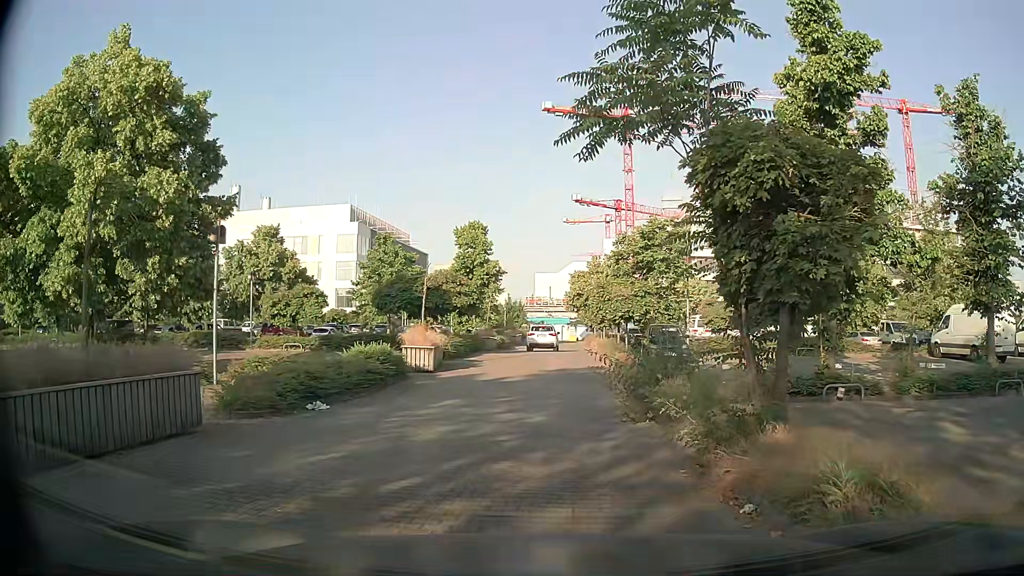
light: Day
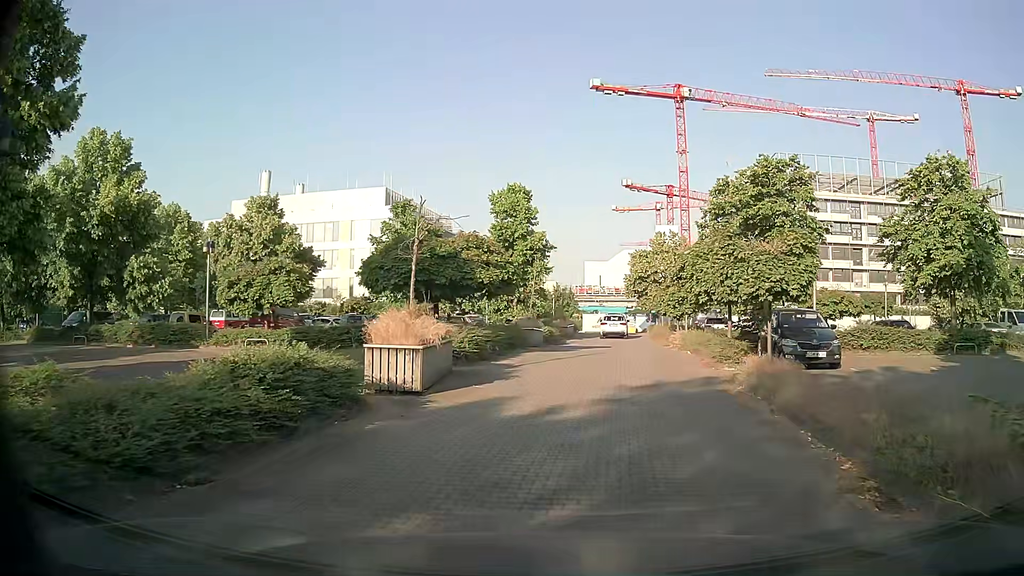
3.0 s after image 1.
(-0.1, +9.9) m; -3°
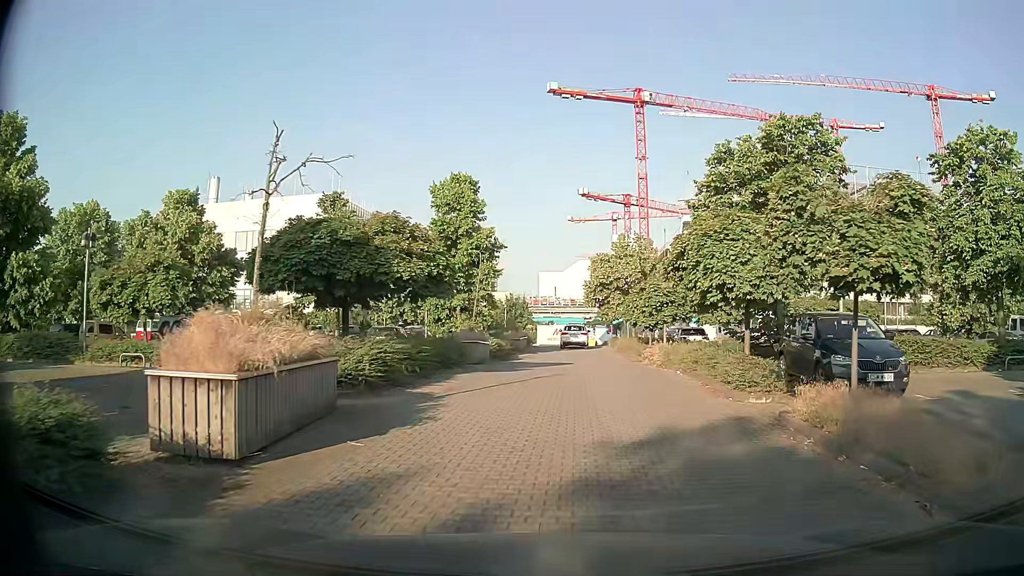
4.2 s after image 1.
(+0.3, +5.5) m; +5°
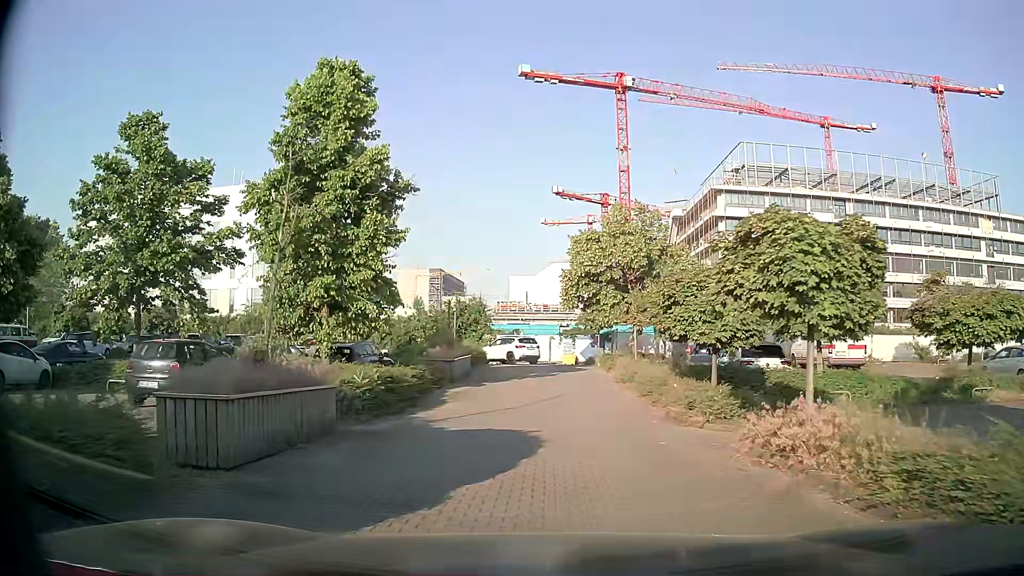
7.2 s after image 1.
(+0.6, +16.0) m; +3°
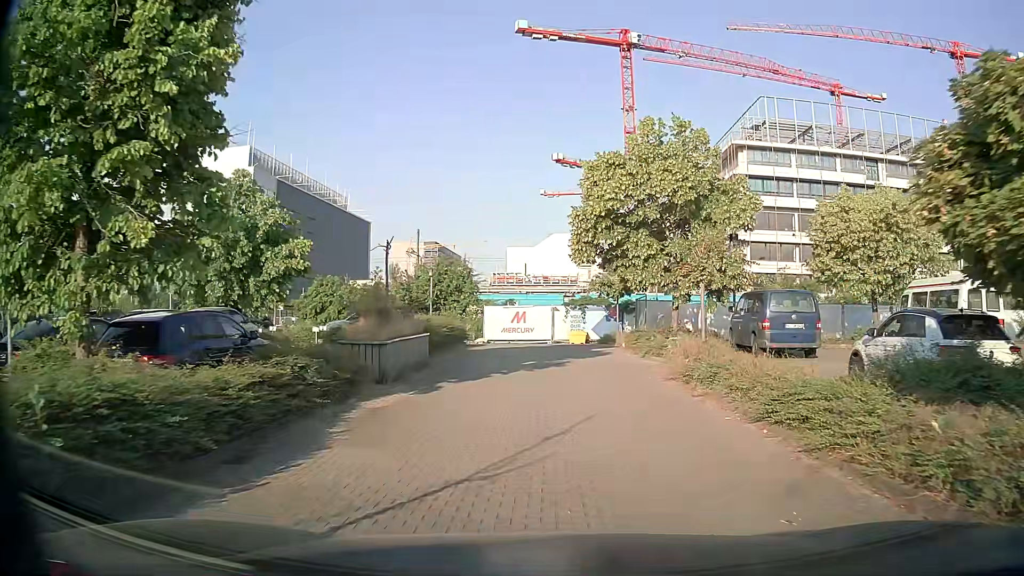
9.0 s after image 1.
(-0.2, +10.1) m; 0°
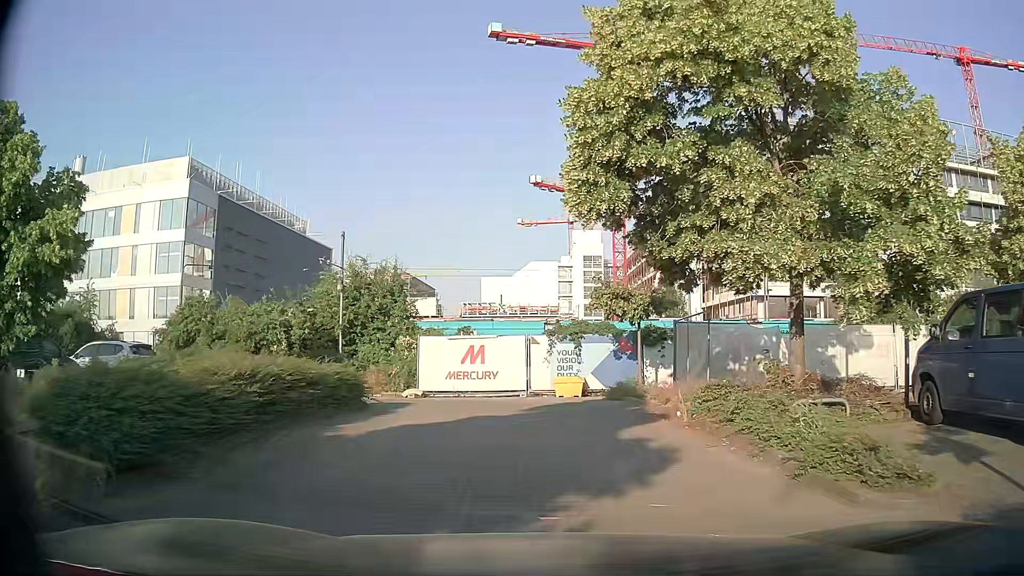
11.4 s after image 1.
(+0.1, +13.2) m; +1°
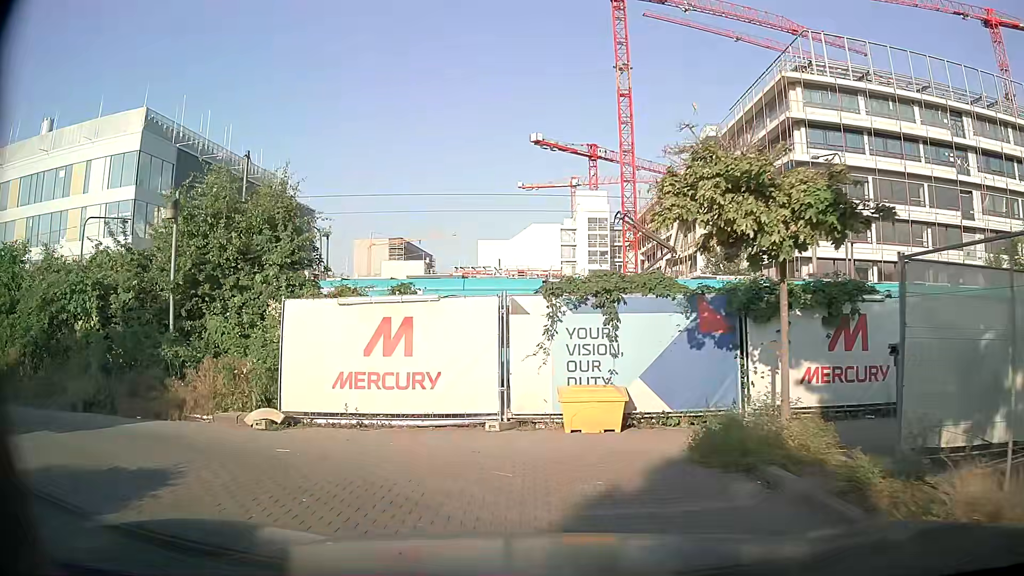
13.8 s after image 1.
(+0.1, +11.2) m; +1°
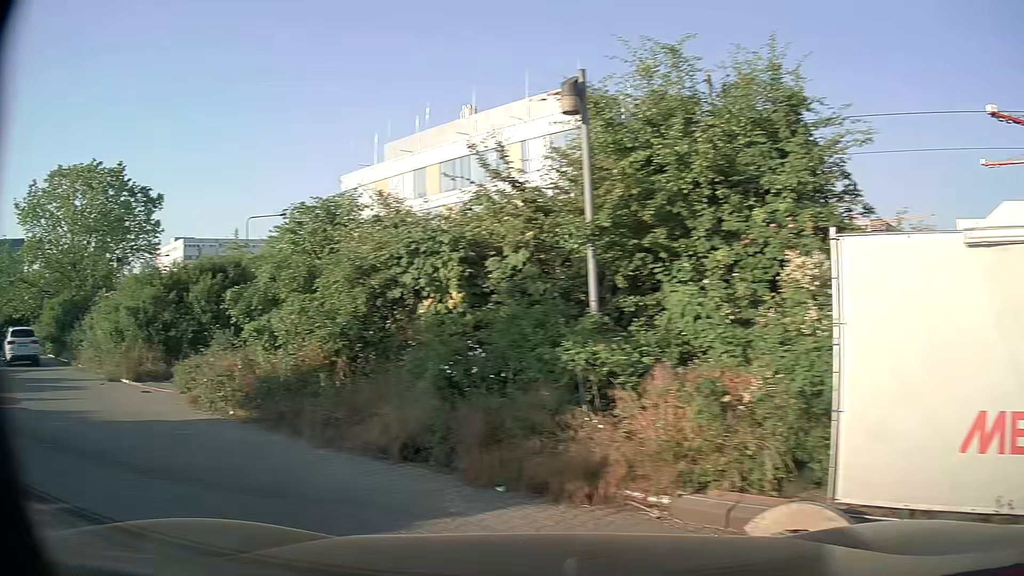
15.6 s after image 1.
(-1.7, +6.1) m; -40°
